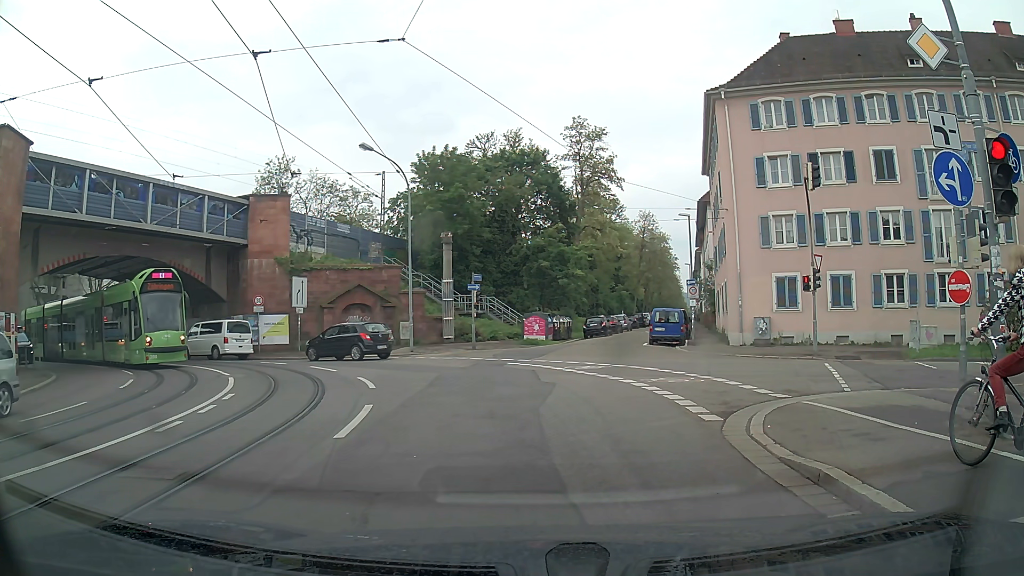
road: primary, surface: asphalt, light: Day
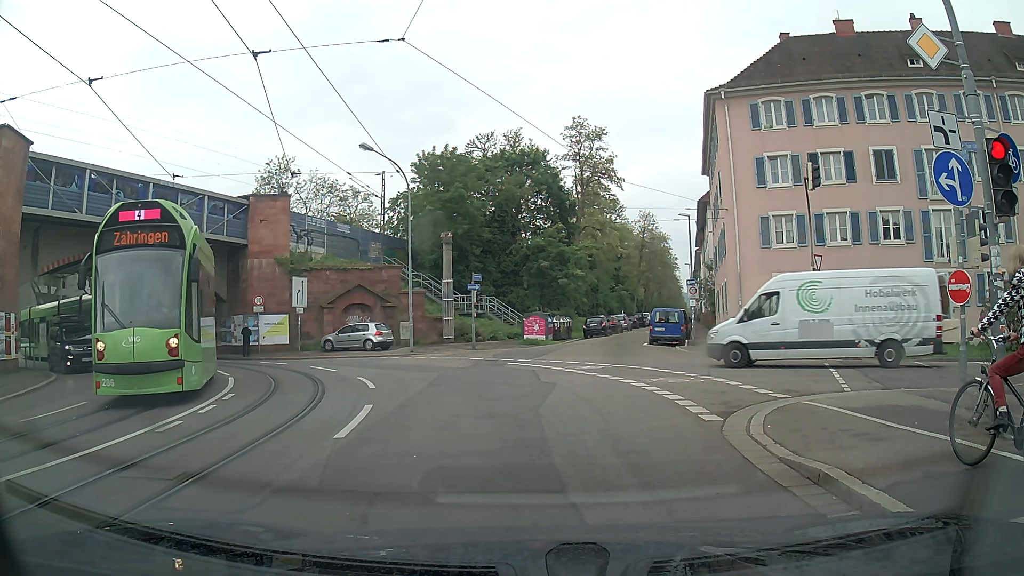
(0.0, 0.0) m; 0°
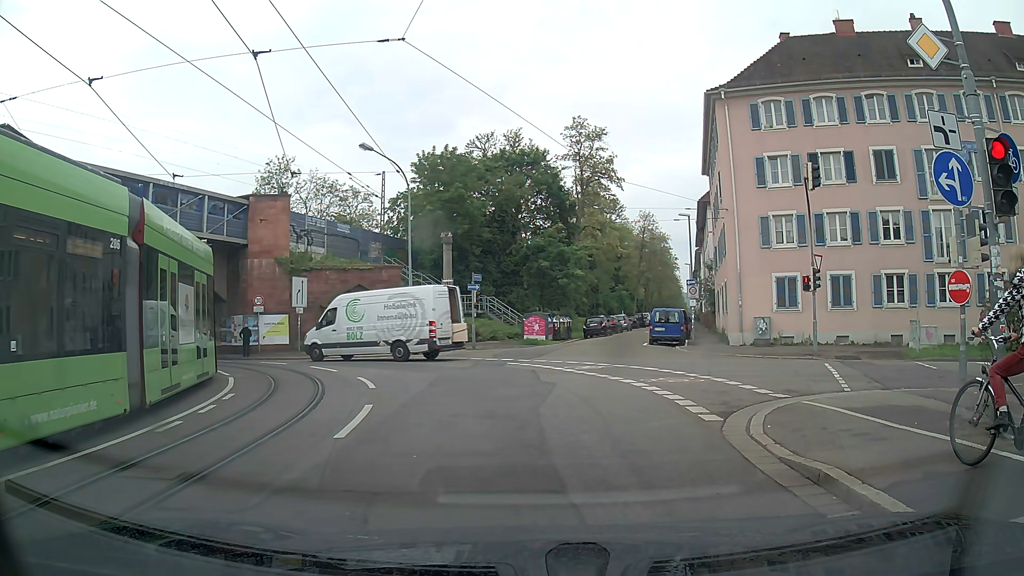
(0.0, 0.0) m; 0°
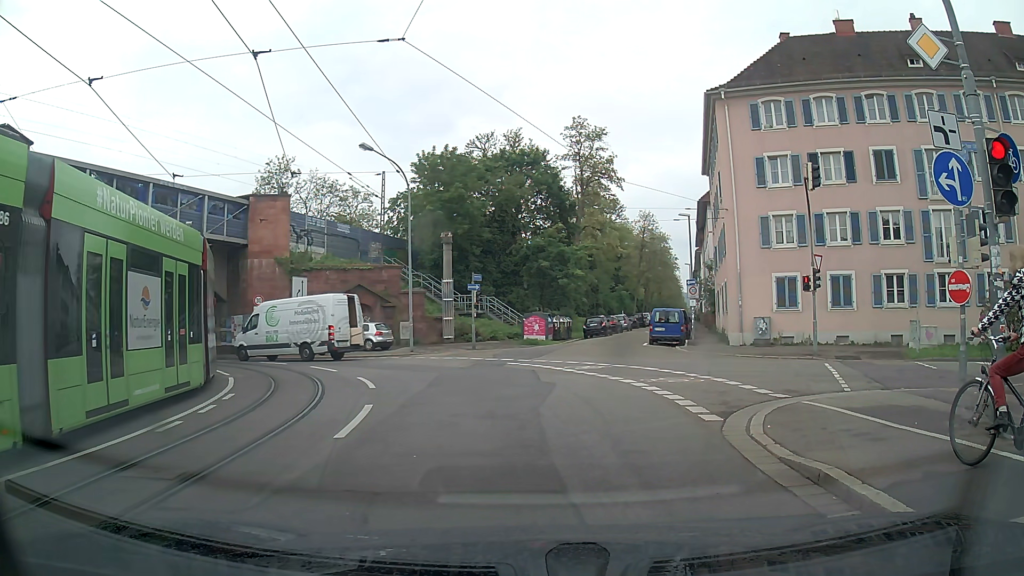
(0.0, 0.0) m; 0°
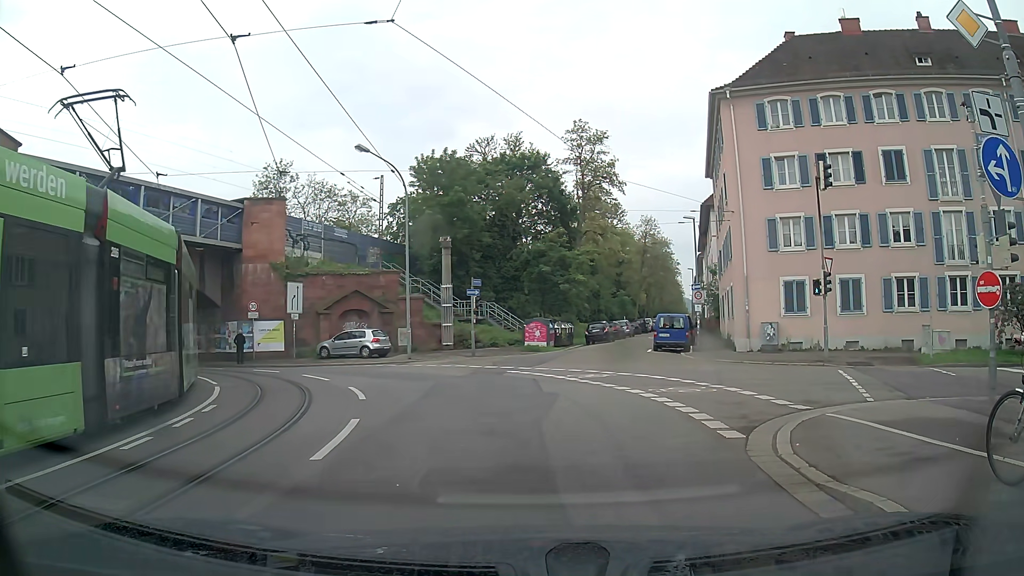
(0.0, +1.0) m; 0°
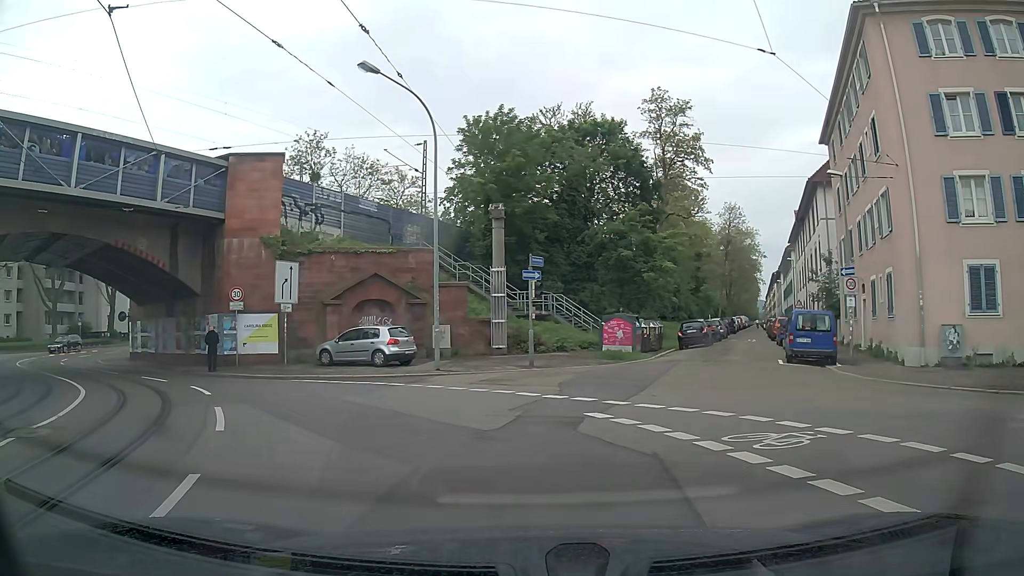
(-0.1, +10.3) m; -5°
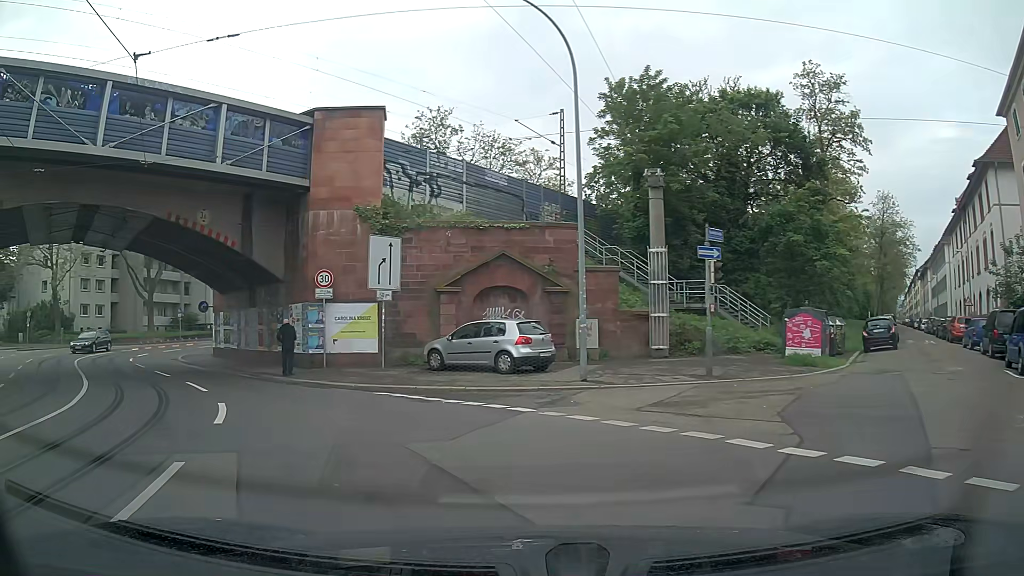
(-0.5, +6.1) m; -10°
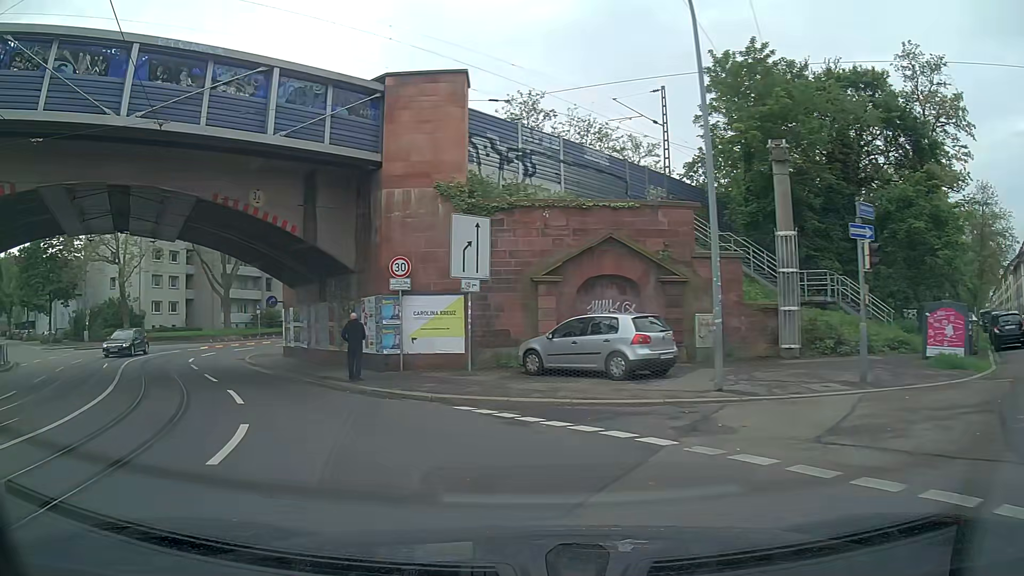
(-0.3, +3.4) m; -7°
(-2, +10) (-7, +18) (-13, +27) (-17, +36) (-17, +46) (-14, +55) (-9, +64) (-4, +72) (+2, +80) (+9, +88) m
